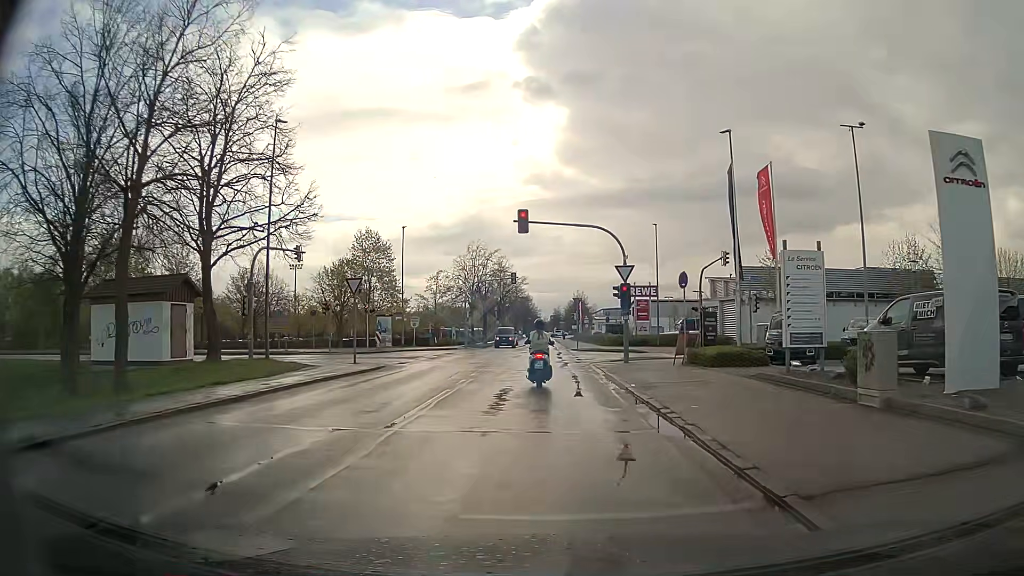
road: residential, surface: asphalt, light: Day
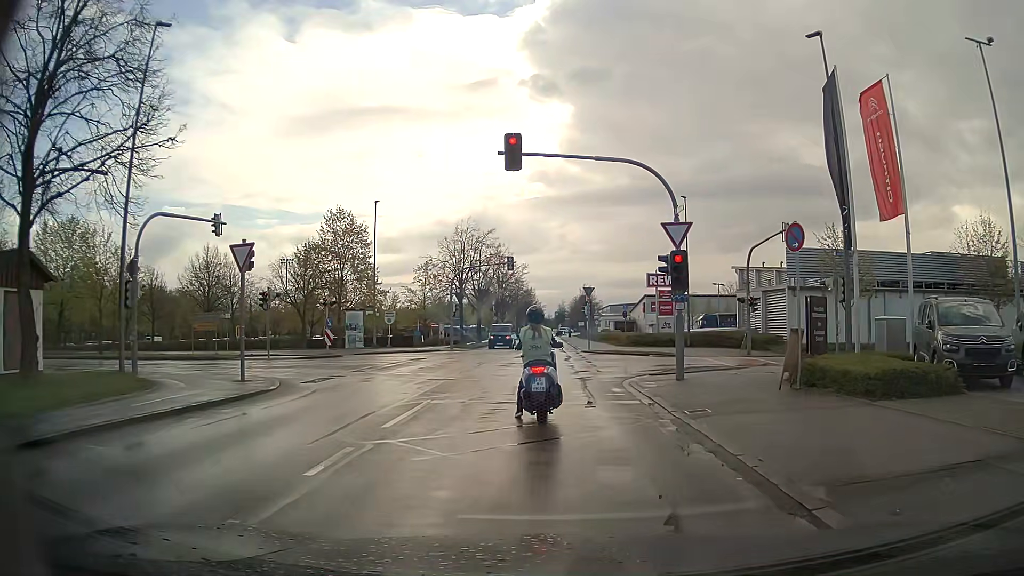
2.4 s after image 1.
(0.0, +10.5) m; 0°
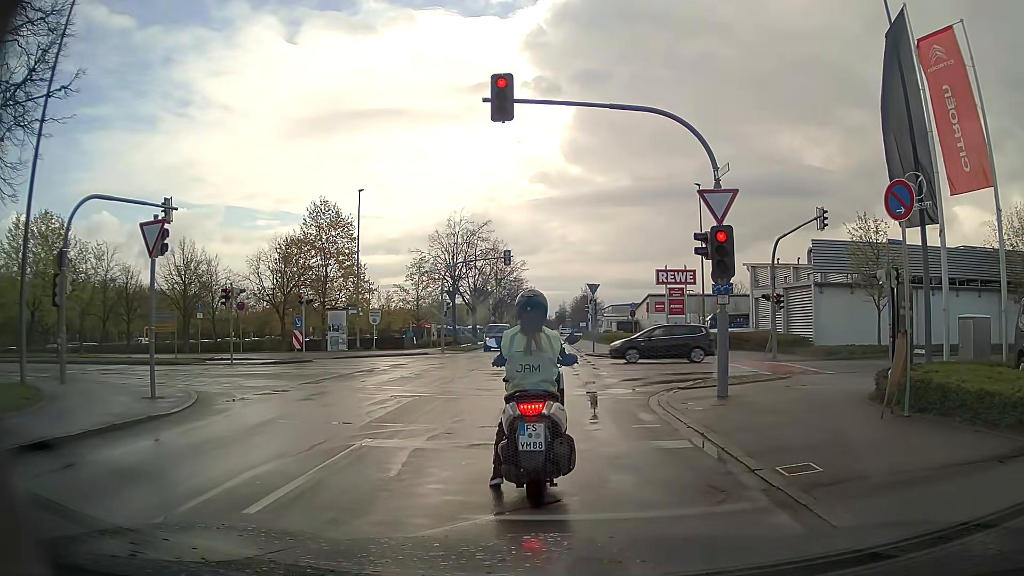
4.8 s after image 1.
(0.0, +4.0) m; -2°
(0, +10) (+1, +20) (+1, +30) (+1, +40) (+2, +50) (+2, +60) (+2, +70) (+3, +80) (+3, +90) (+3, +100) m
